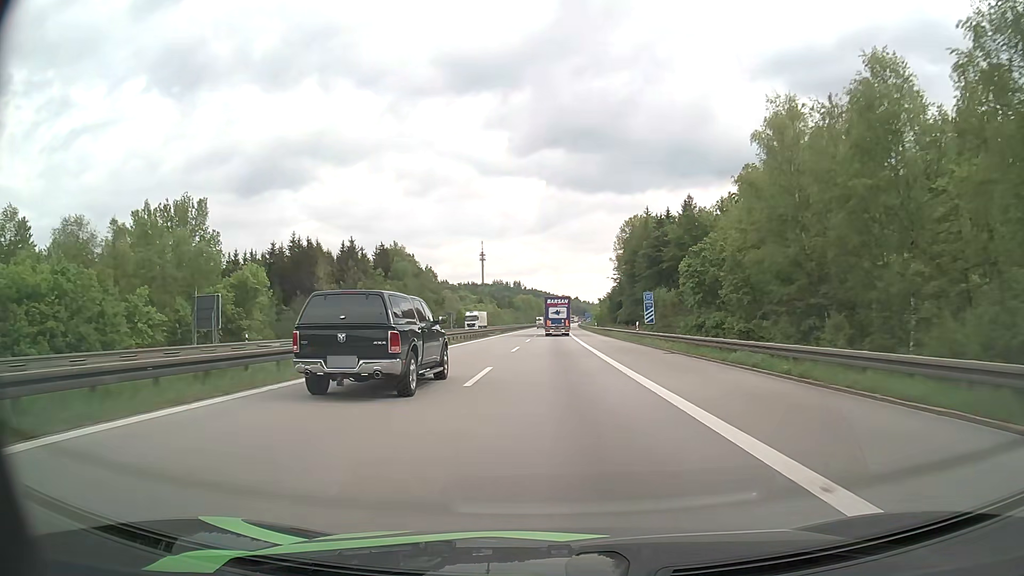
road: motorway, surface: asphalt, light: Day
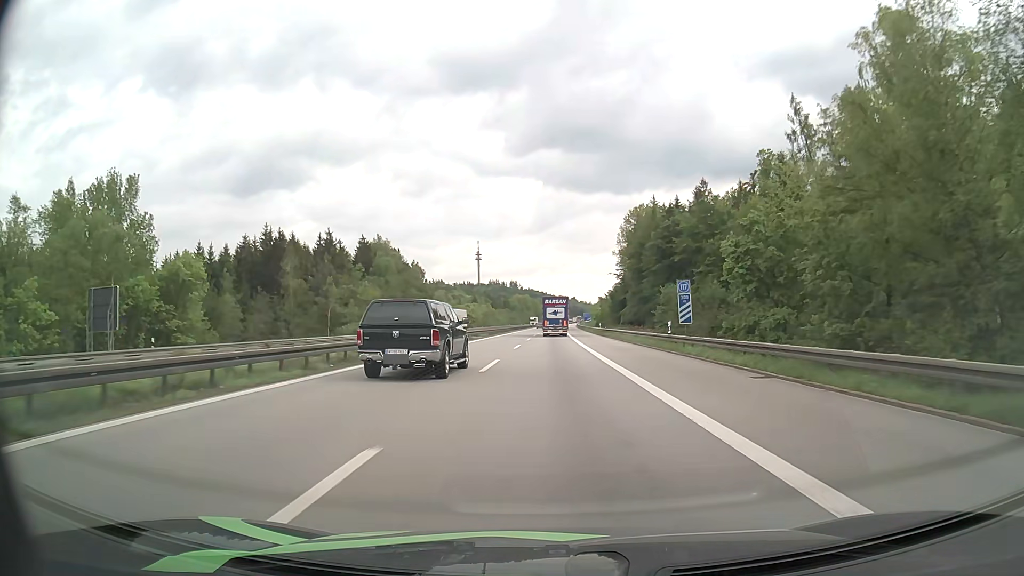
(0.0, +13.6) m; 0°
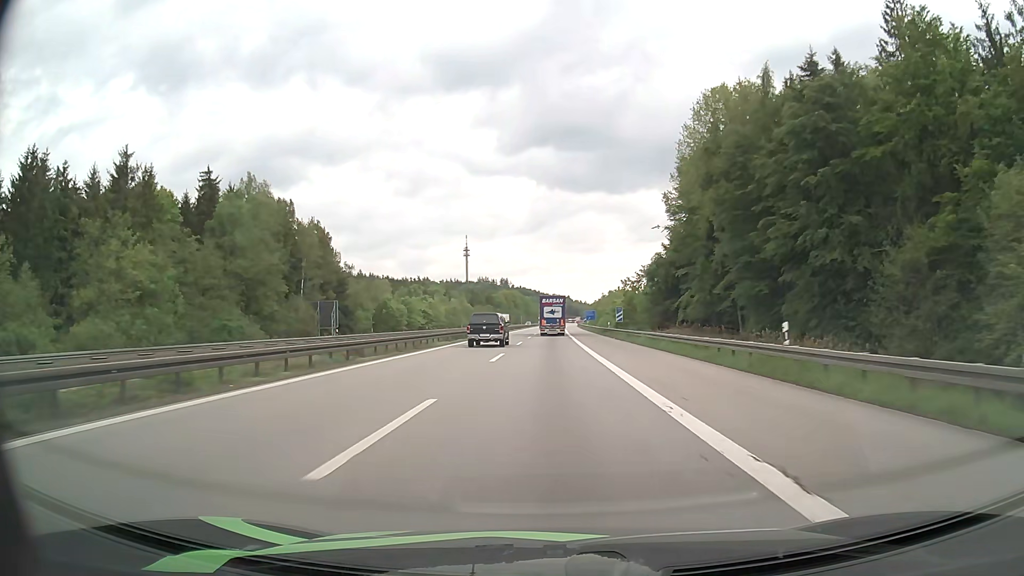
(+0.5, +67.4) m; +1°
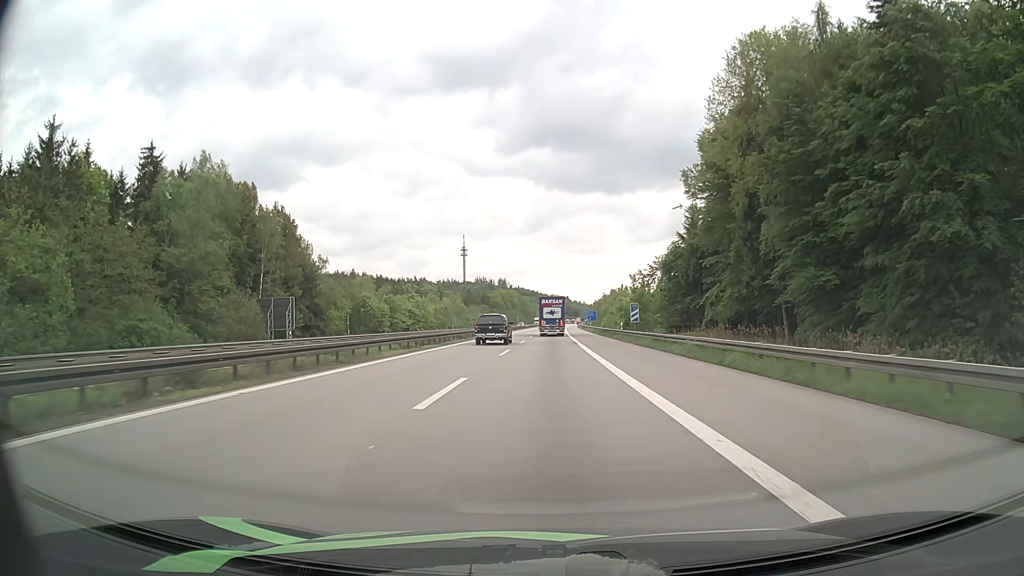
(0.0, +13.2) m; 0°
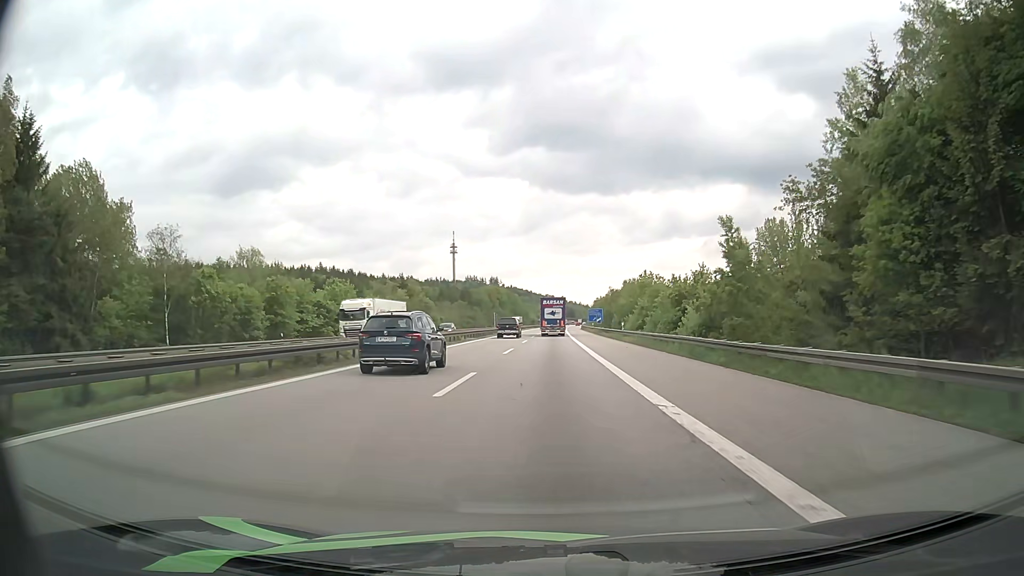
(+0.2, +52.1) m; 0°
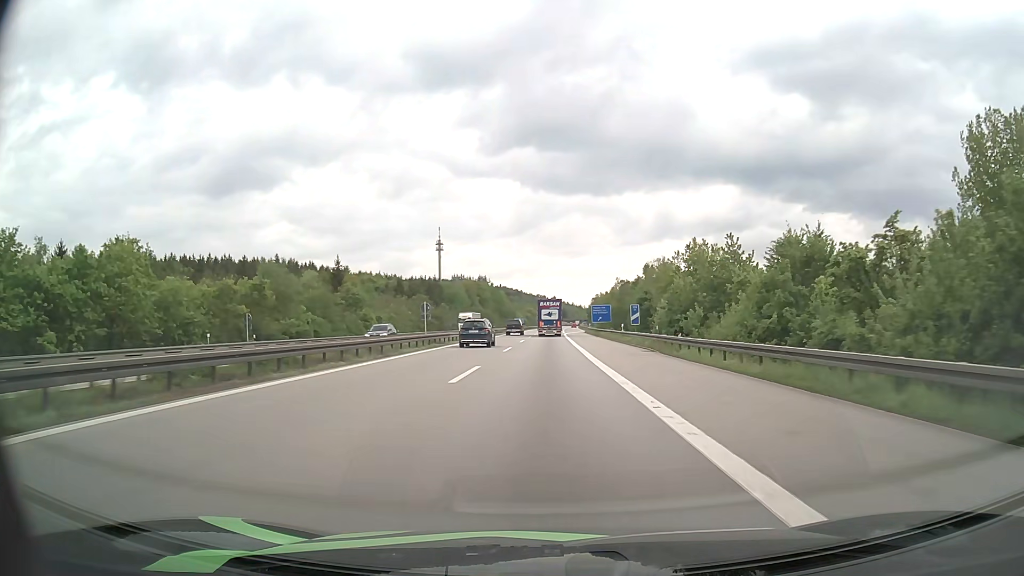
(+0.4, +51.1) m; +1°
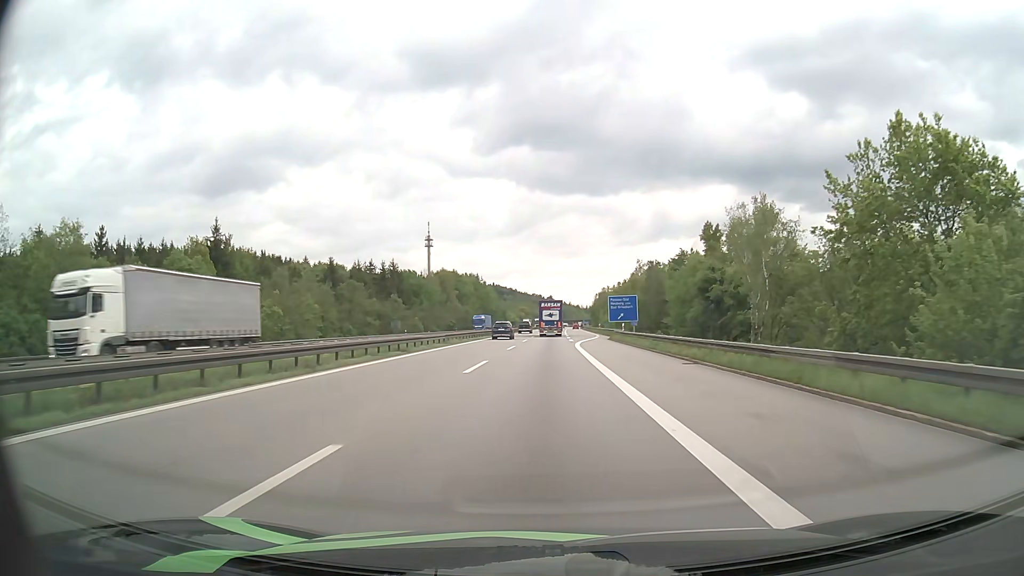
(+0.1, +50.6) m; 0°
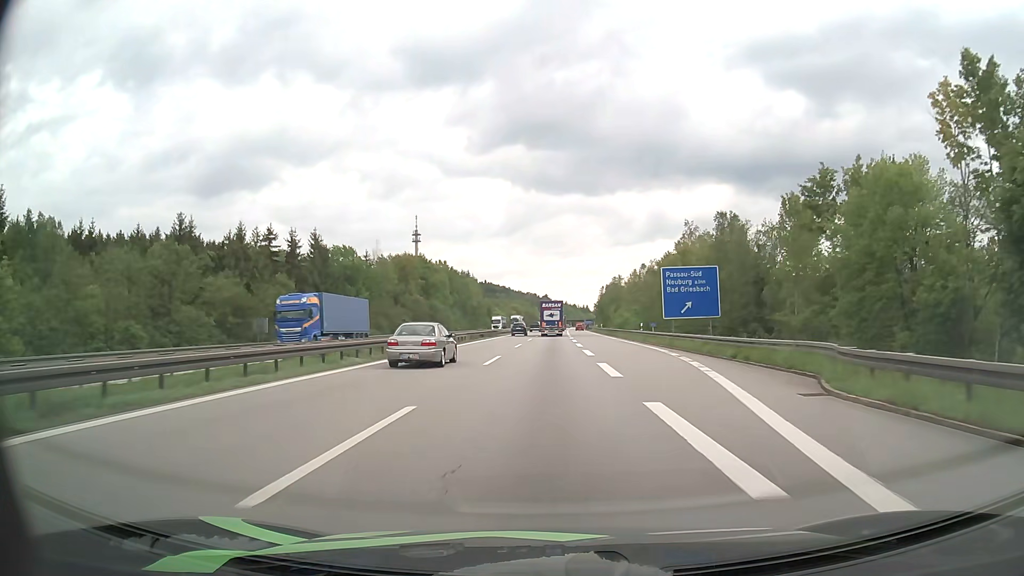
(+0.1, +50.2) m; 0°
(0, +10) (0, +20) (0, +30) (0, +40) (0, +50) (0, +60) (0, +70) (+1, +80) (+1, +90) (+1, +100) m
